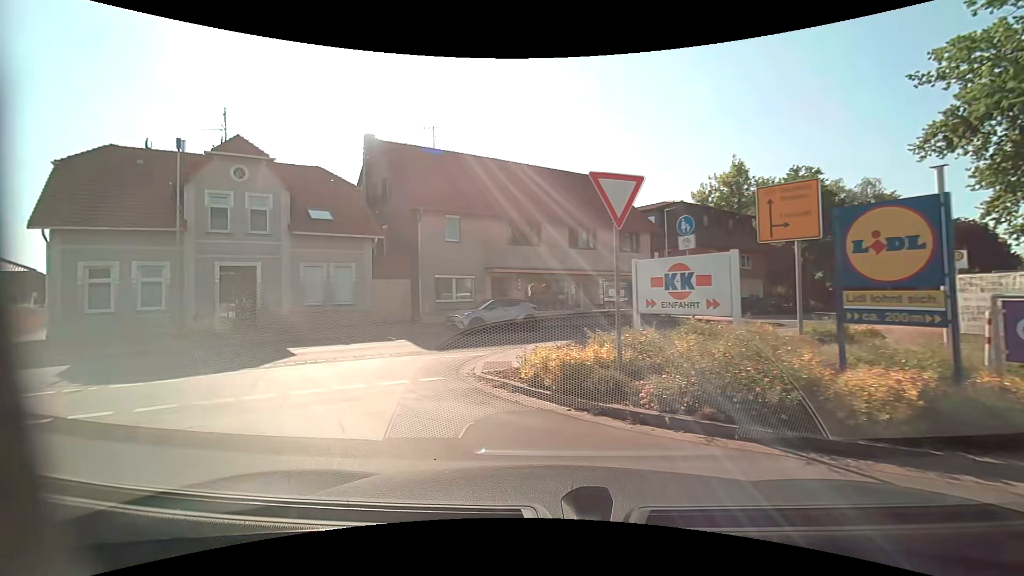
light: Day
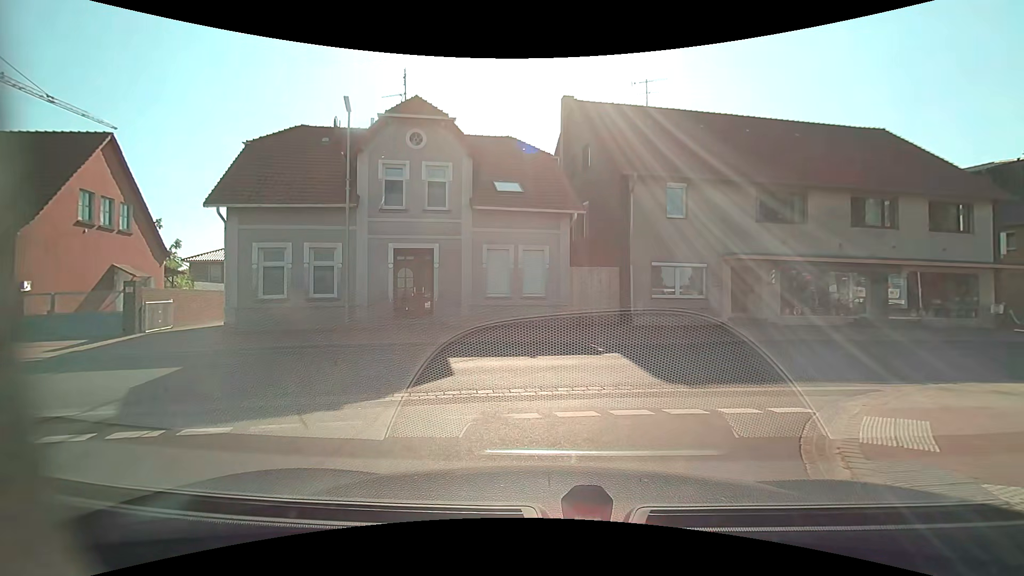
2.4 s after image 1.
(-1.5, +6.1) m; -21°
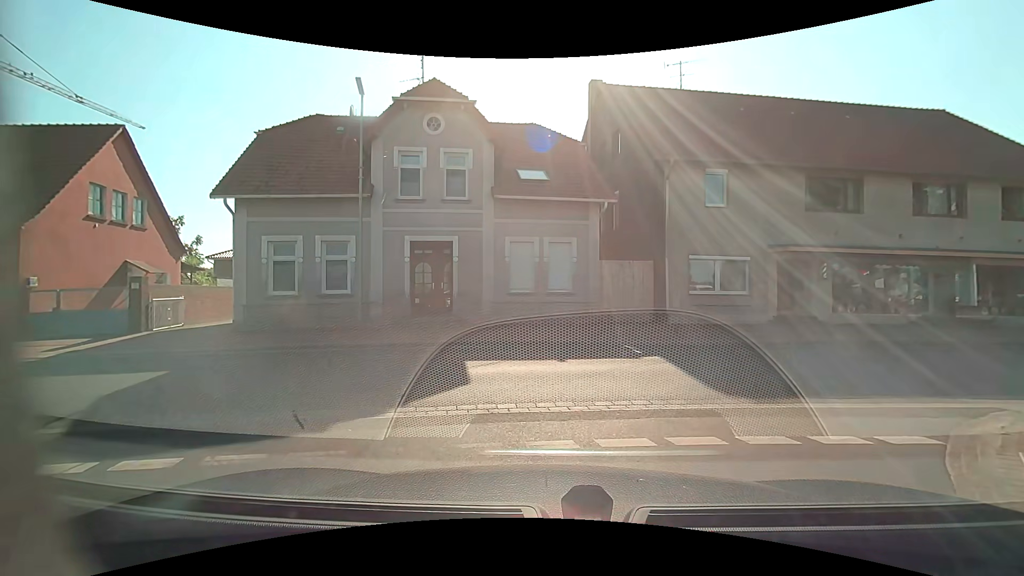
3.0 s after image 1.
(0.0, +1.3) m; -2°
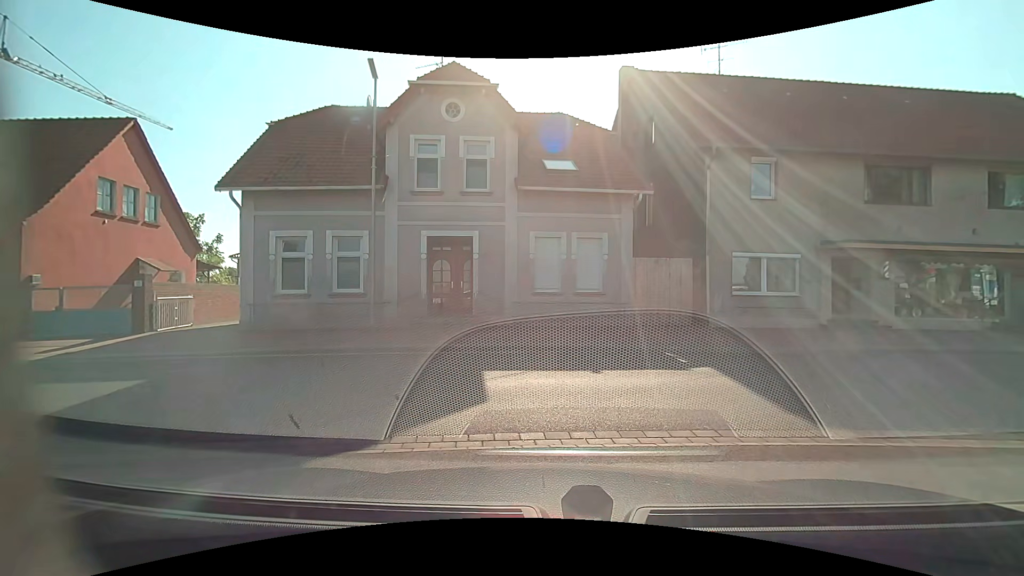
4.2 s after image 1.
(-0.1, +1.2) m; -5°
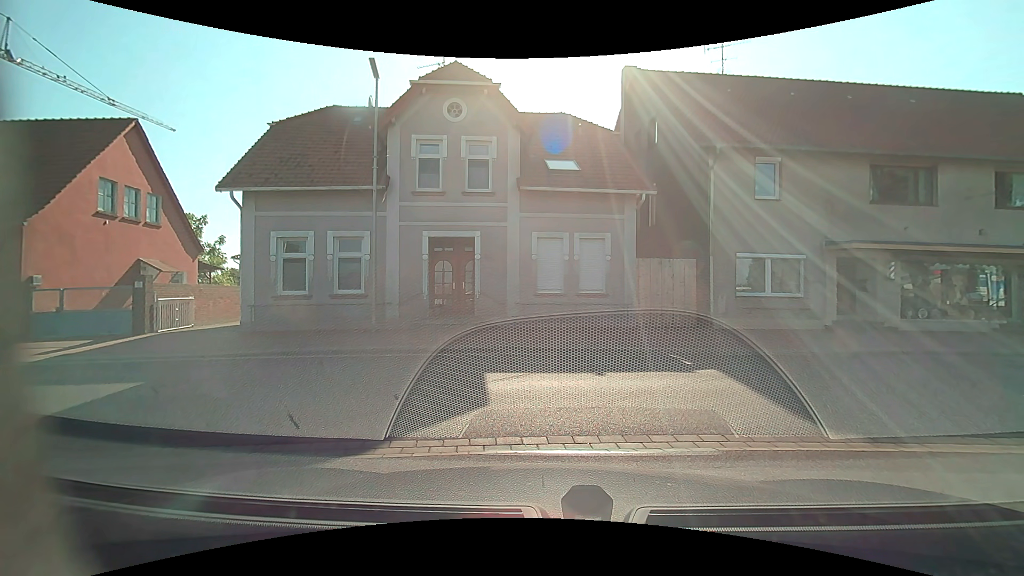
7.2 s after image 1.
(0.0, +0.2) m; 0°
